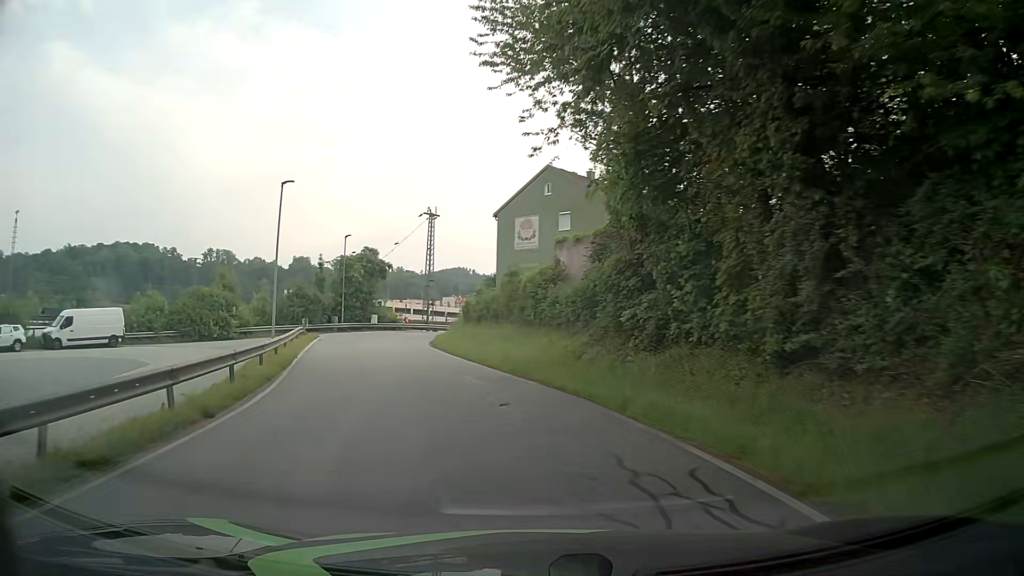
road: residential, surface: asphalt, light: Day
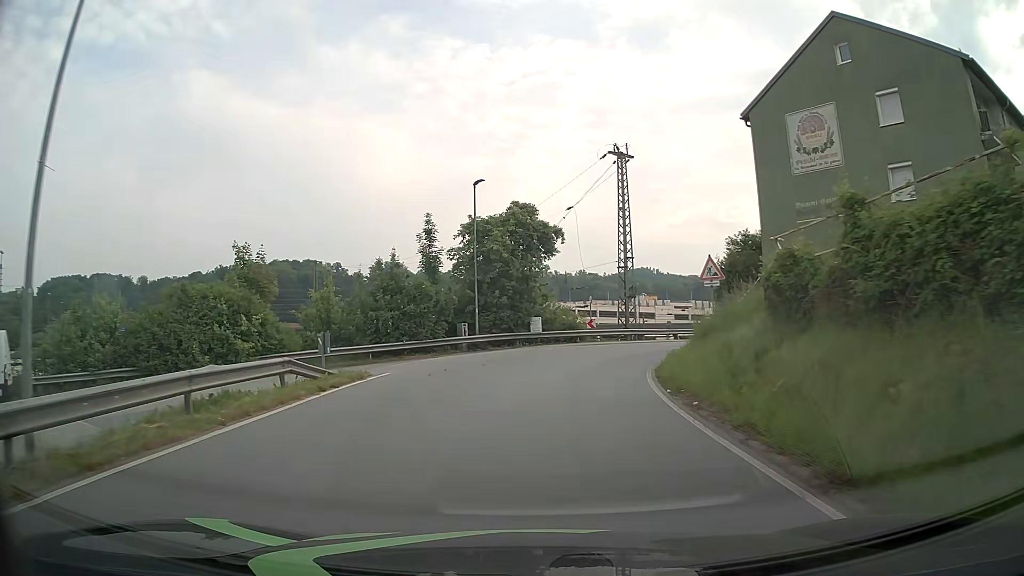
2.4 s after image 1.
(-4.4, +25.2) m; -15°
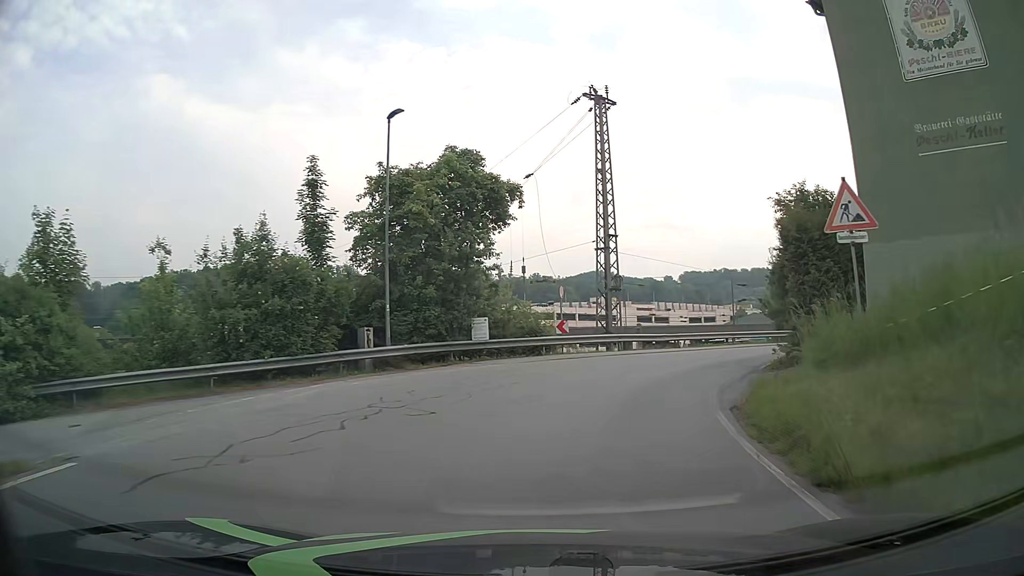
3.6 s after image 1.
(+0.1, +11.6) m; +3°
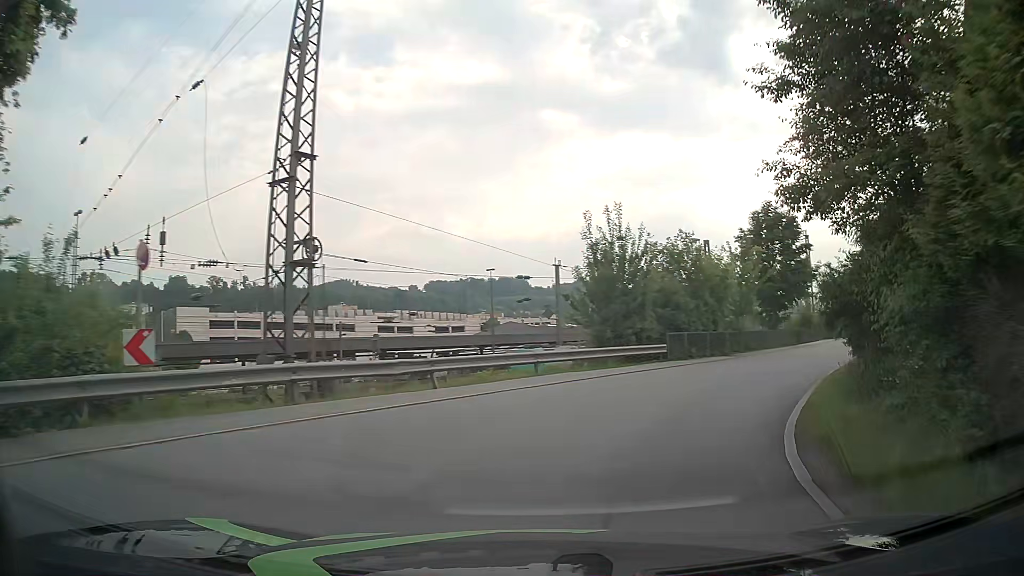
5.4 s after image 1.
(+2.4, +15.6) m; +20°
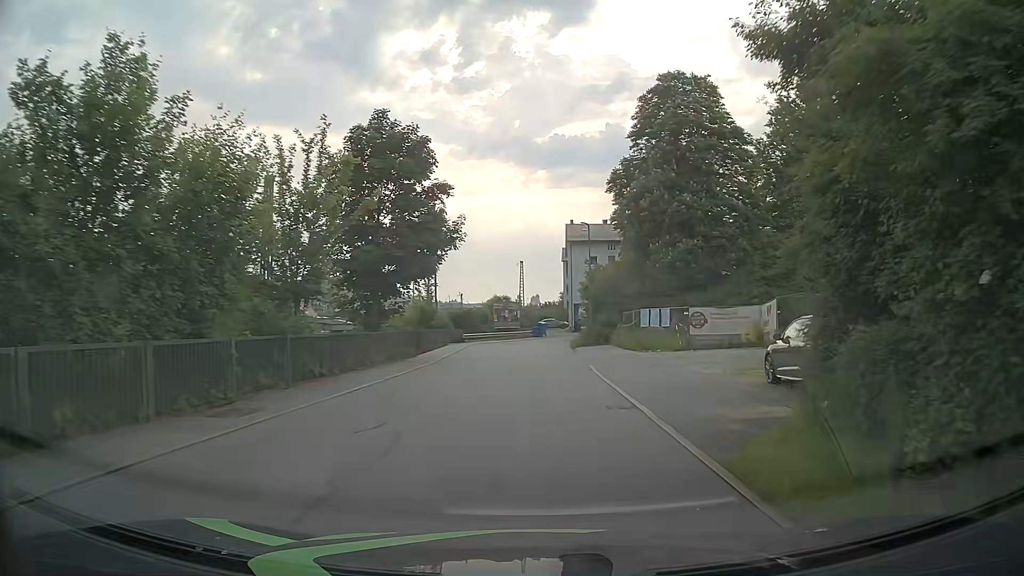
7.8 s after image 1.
(+7.0, +19.4) m; +35°
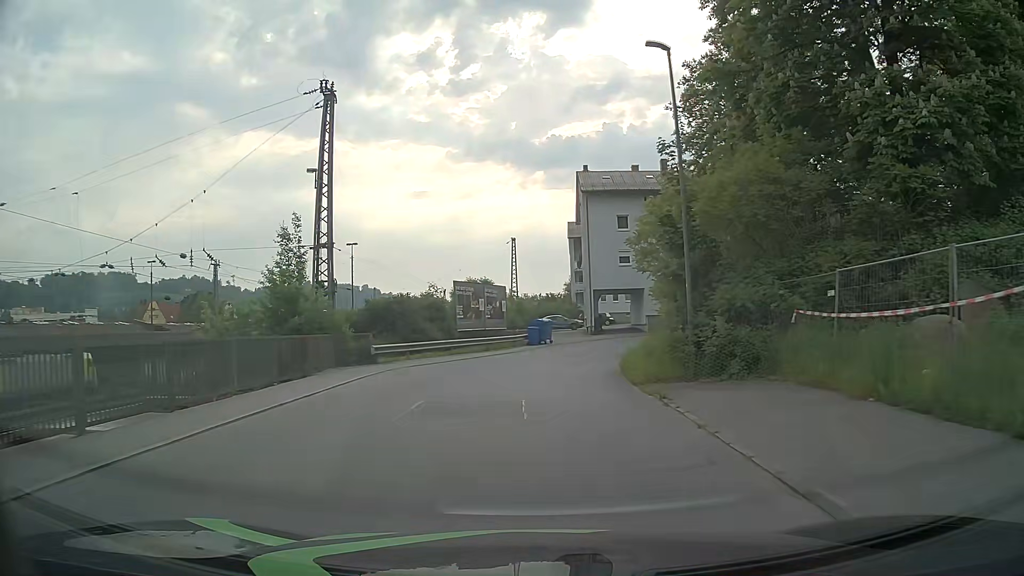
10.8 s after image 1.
(+0.1, +29.4) m; 0°
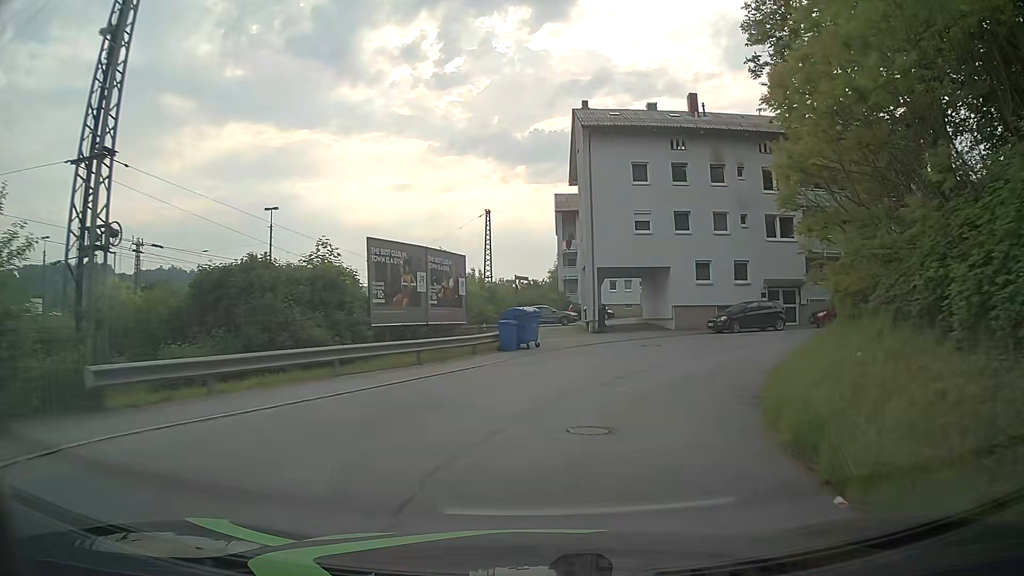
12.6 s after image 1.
(+0.1, +15.5) m; +1°
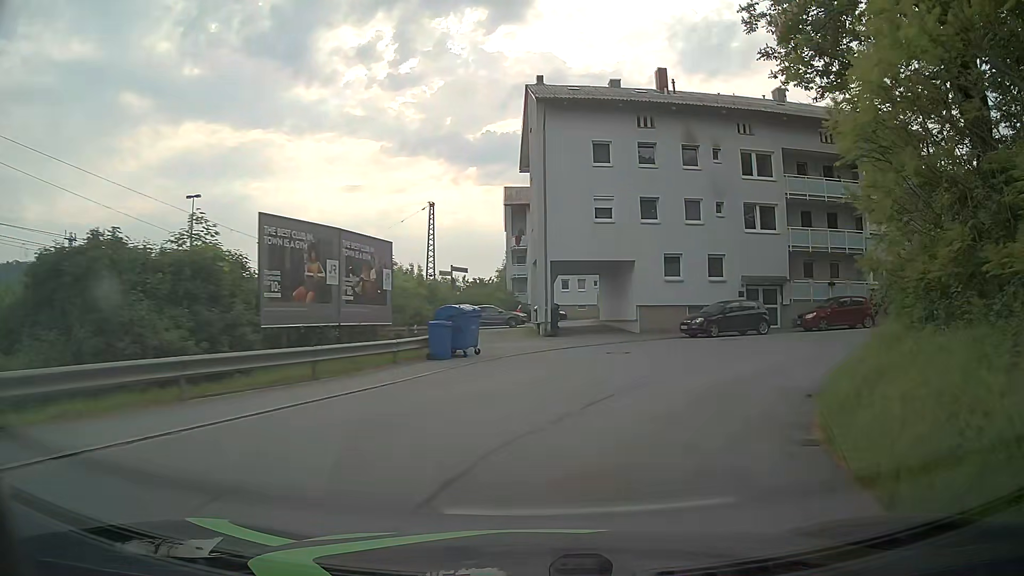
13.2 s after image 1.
(+0.2, +4.7) m; +5°
